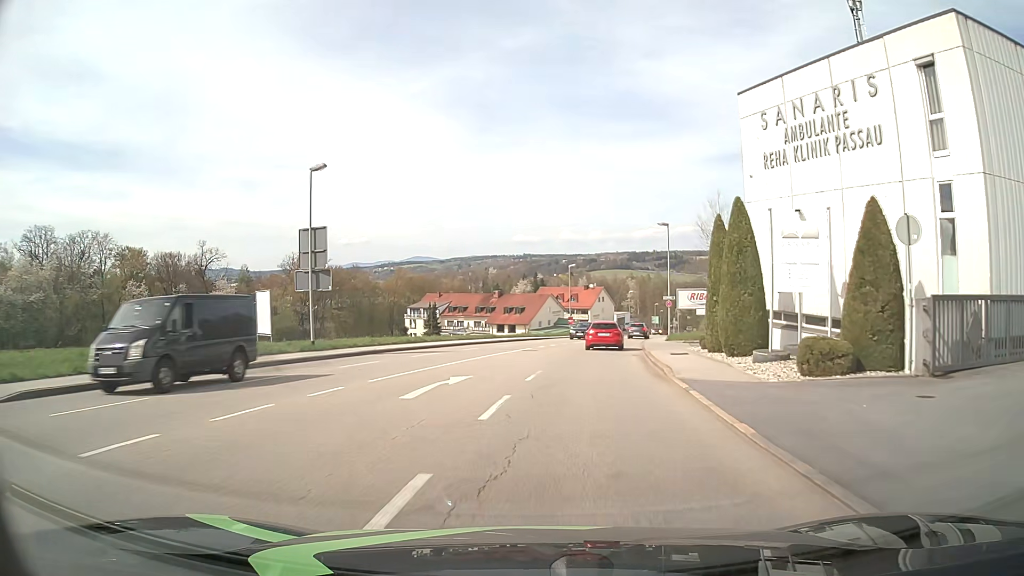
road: tertiary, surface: asphalt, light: Day
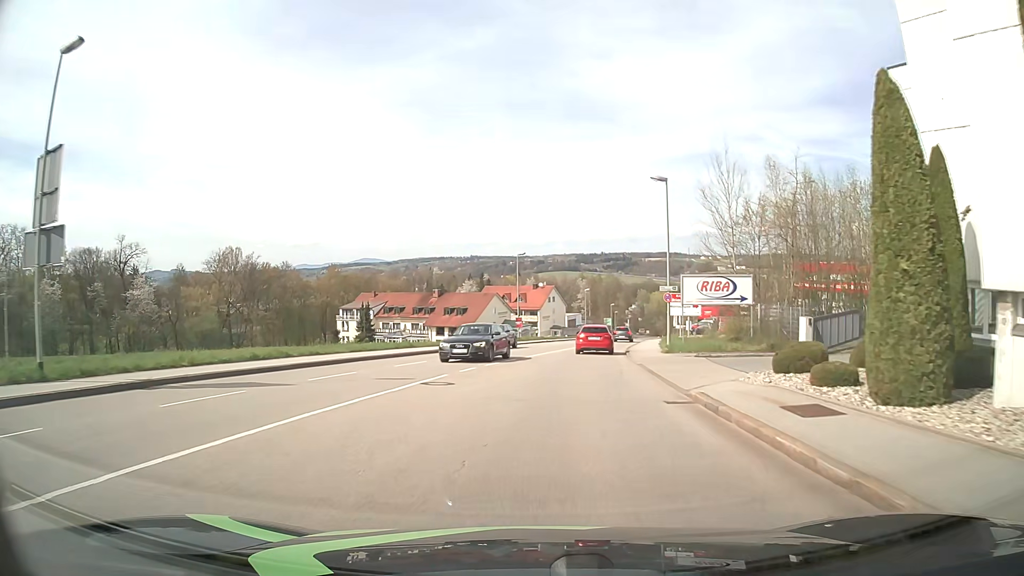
(+0.7, +15.7) m; +5°
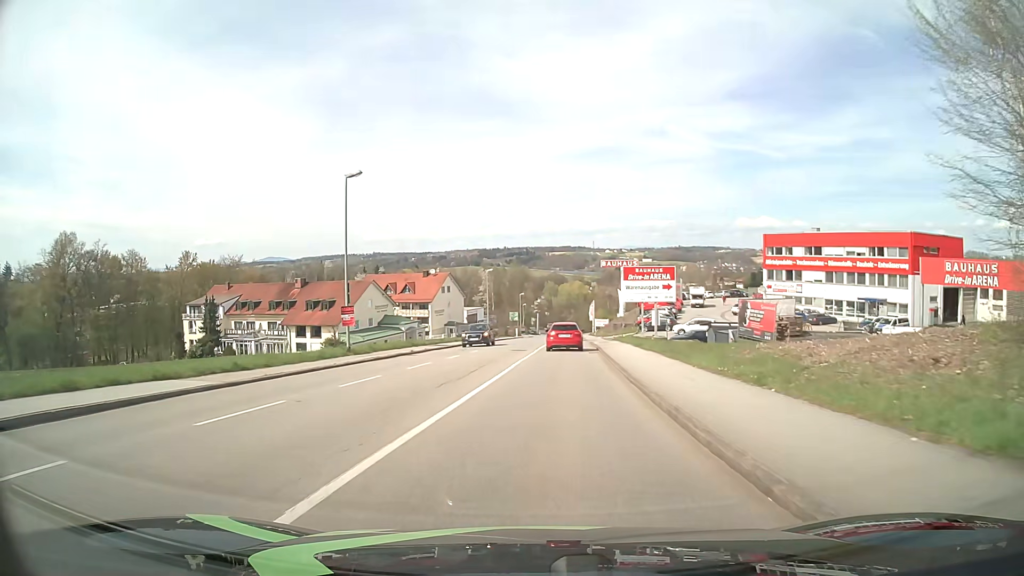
(+2.3, +32.3) m; +8°
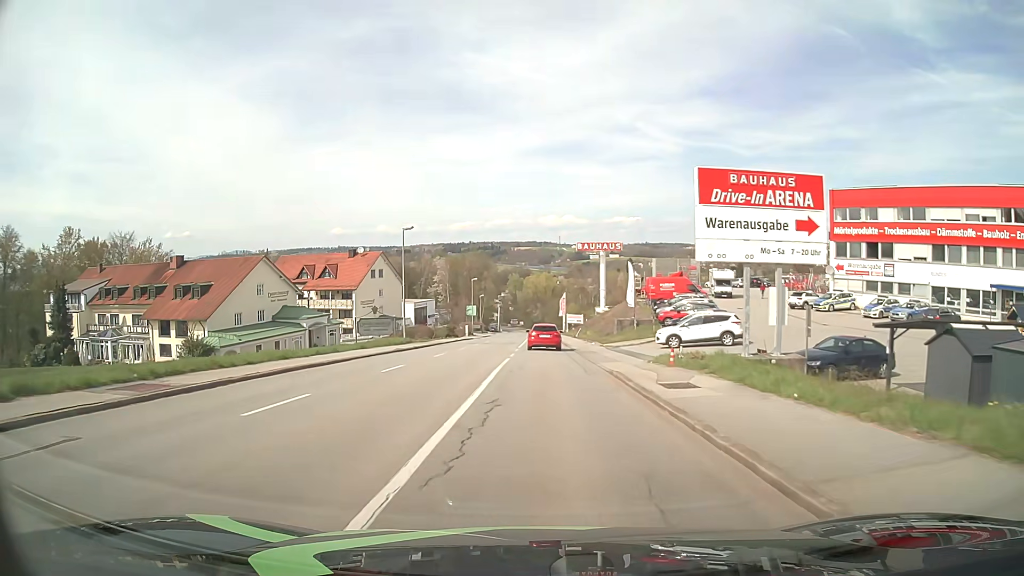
(+1.1, +32.4) m; +3°
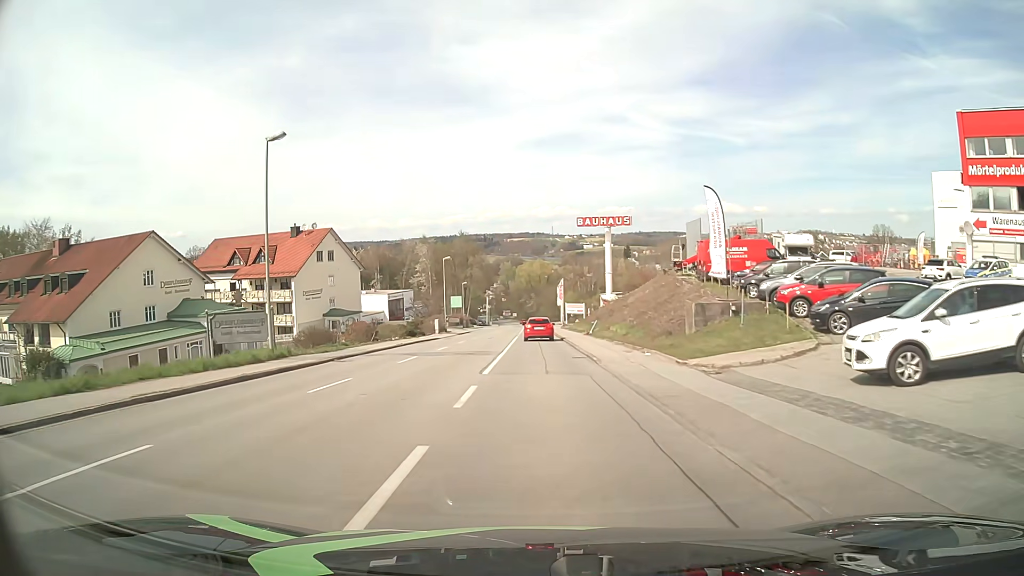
(0.0, +23.5) m; 0°
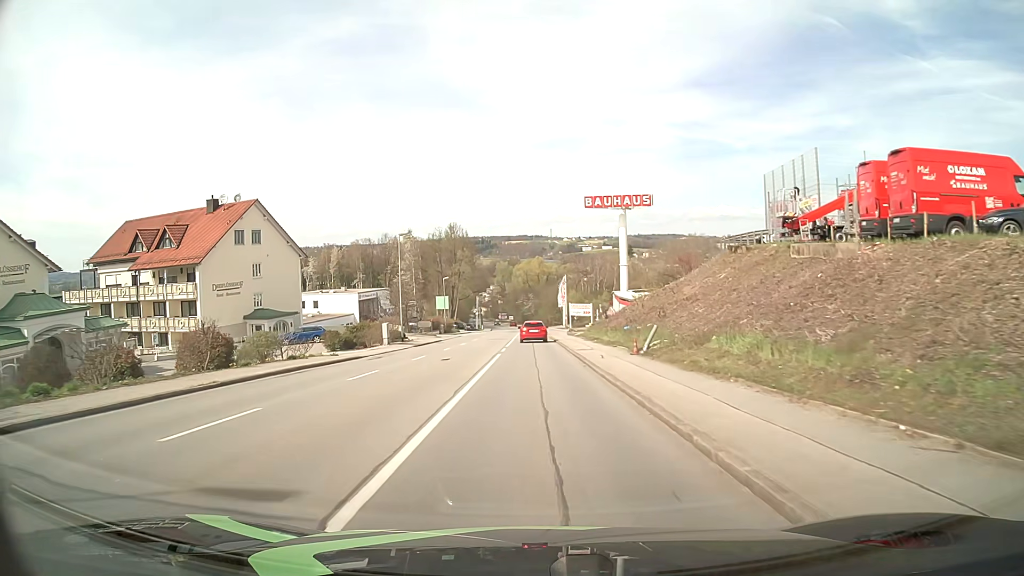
(0.0, +23.1) m; 0°
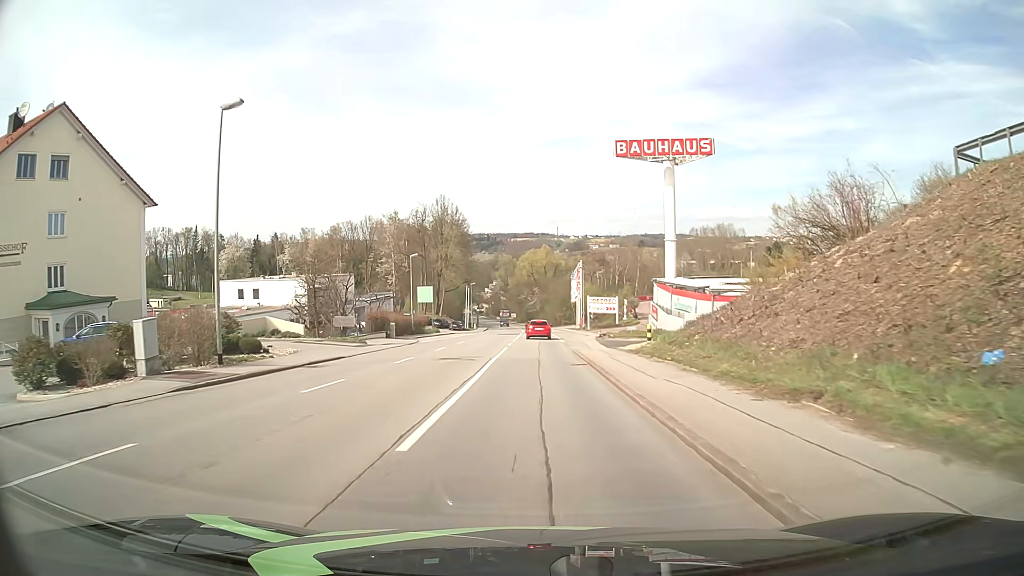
(-0.1, +30.6) m; 0°
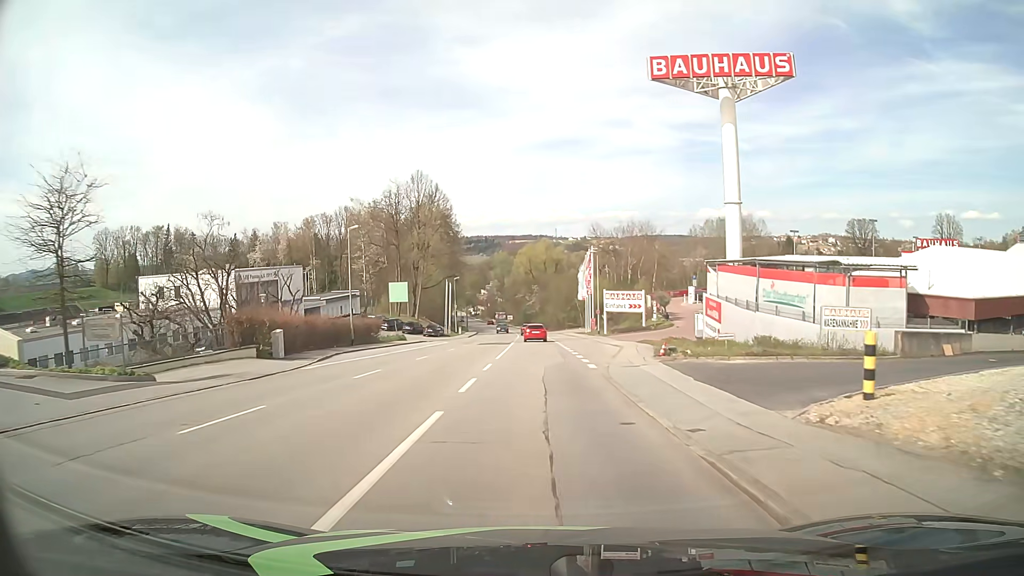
(-0.1, +22.9) m; 0°
(0, +10) (0, +20) (0, +30) (0, +40) (0, +50) (0, +60) (0, +70) (-1, +80) (-1, +90) (-1, +100) m
